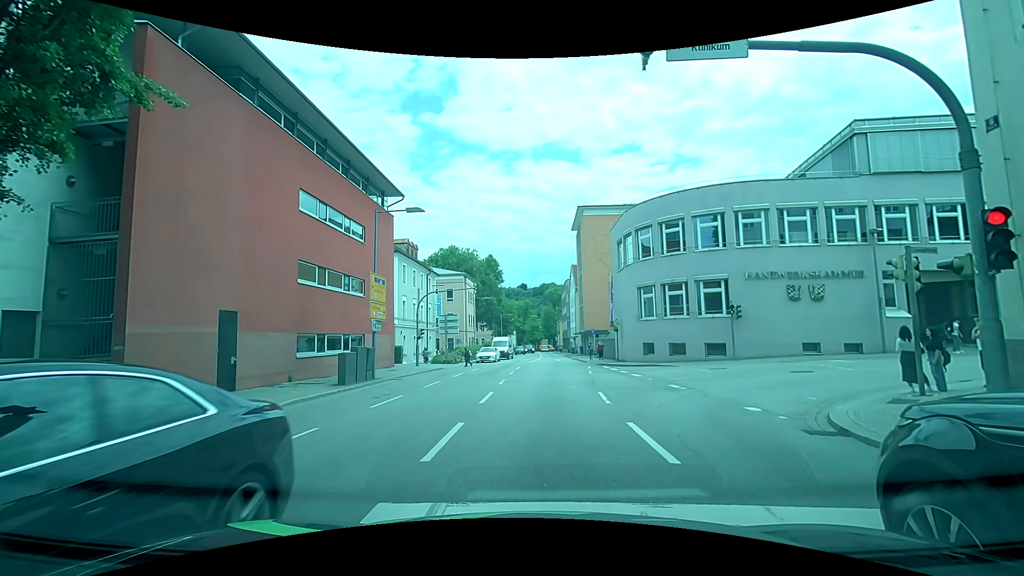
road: primary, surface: asphalt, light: Day
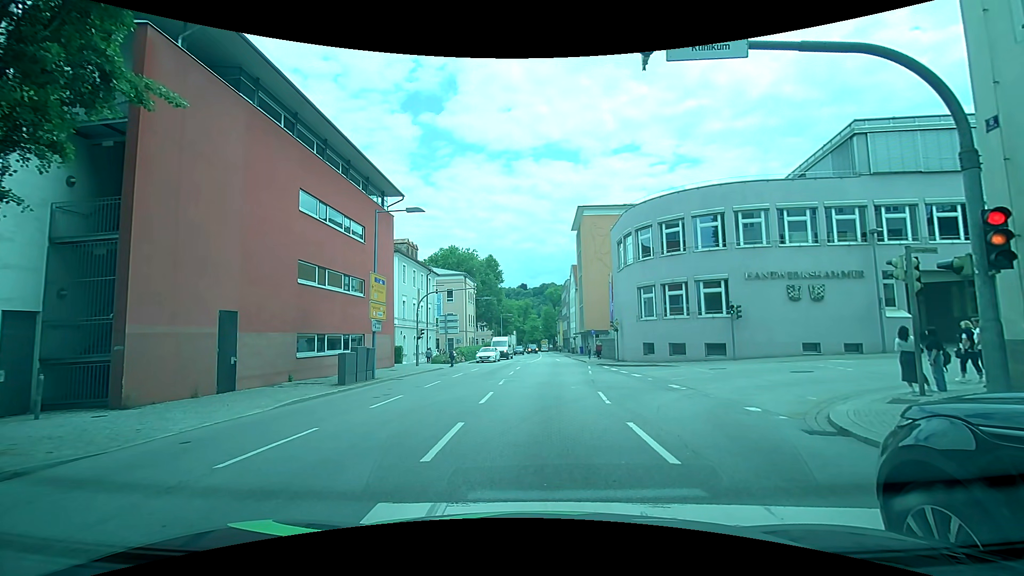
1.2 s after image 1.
(0.0, 0.0) m; 0°
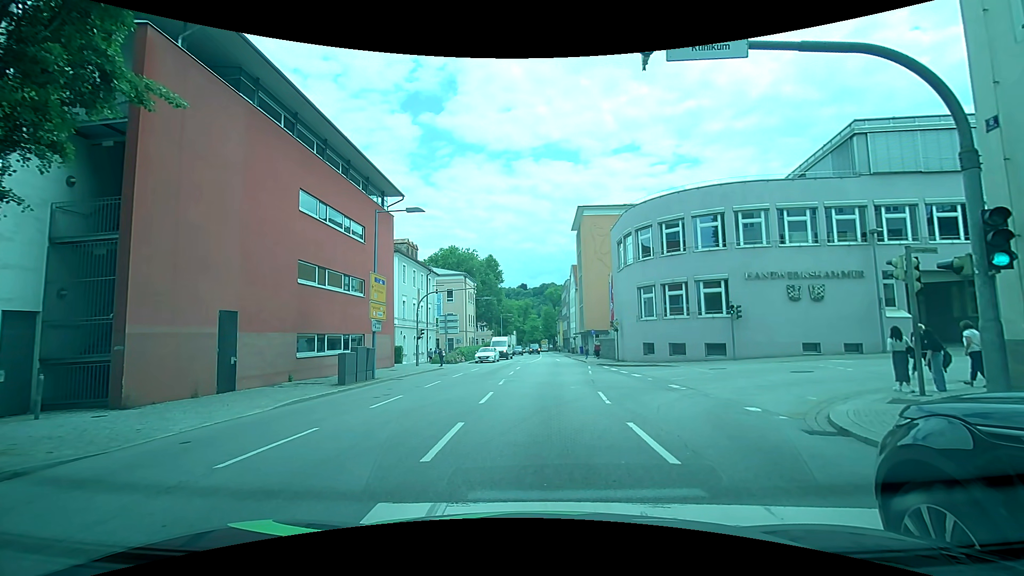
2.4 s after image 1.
(0.0, 0.0) m; 0°
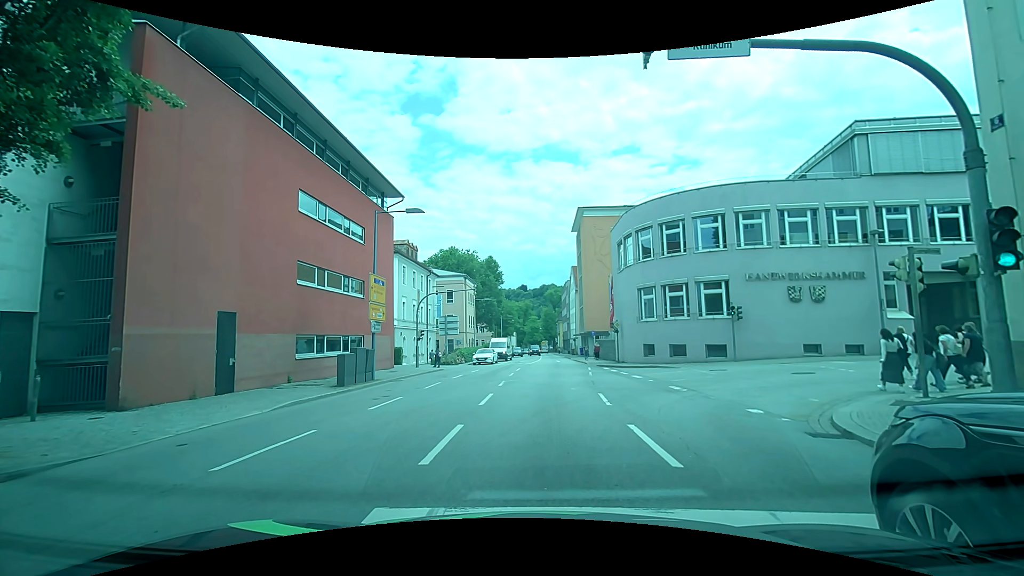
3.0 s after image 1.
(0.0, +0.1) m; 0°
